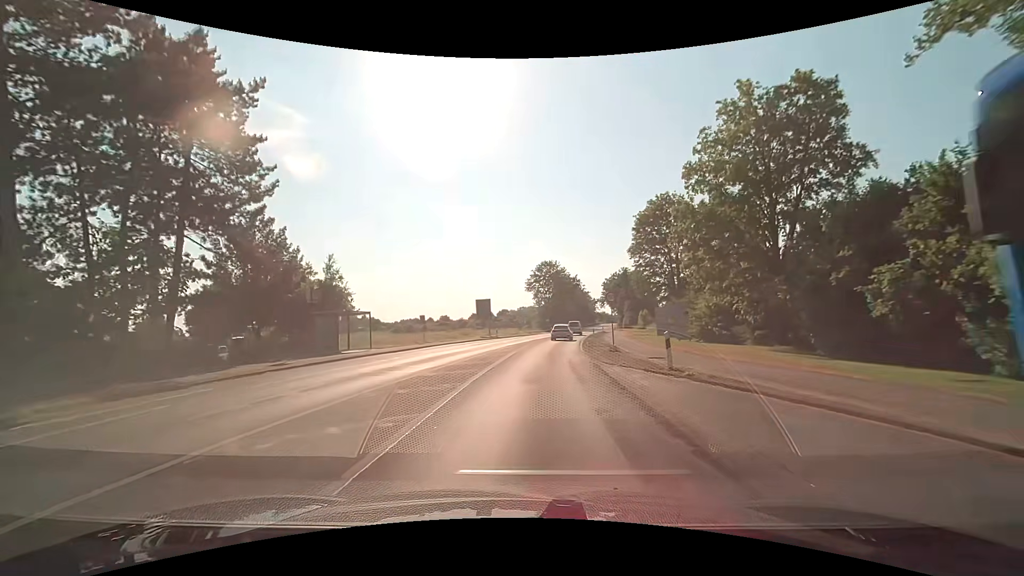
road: secondary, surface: asphalt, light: Day
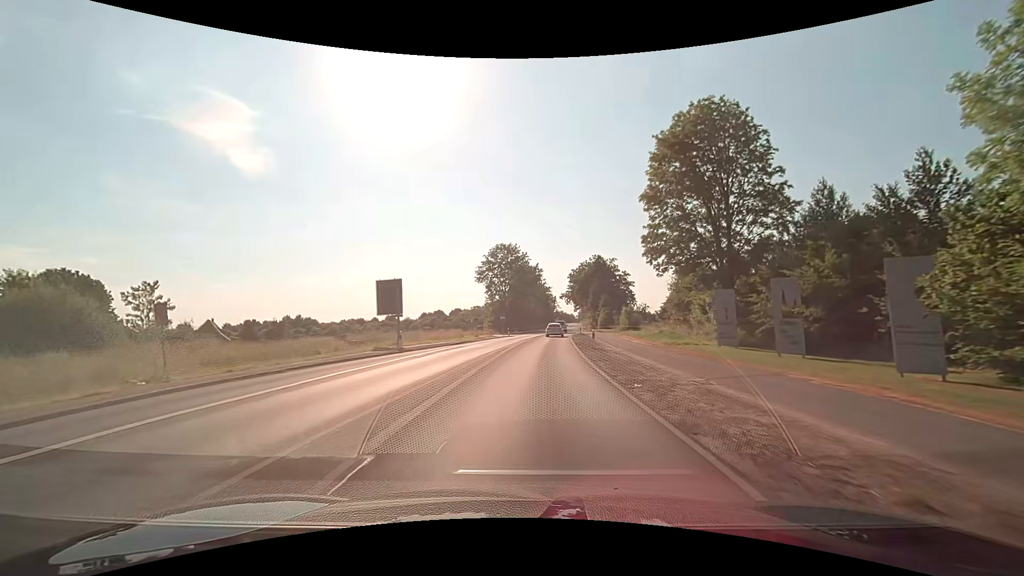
(+1.3, +28.1) m; +5°
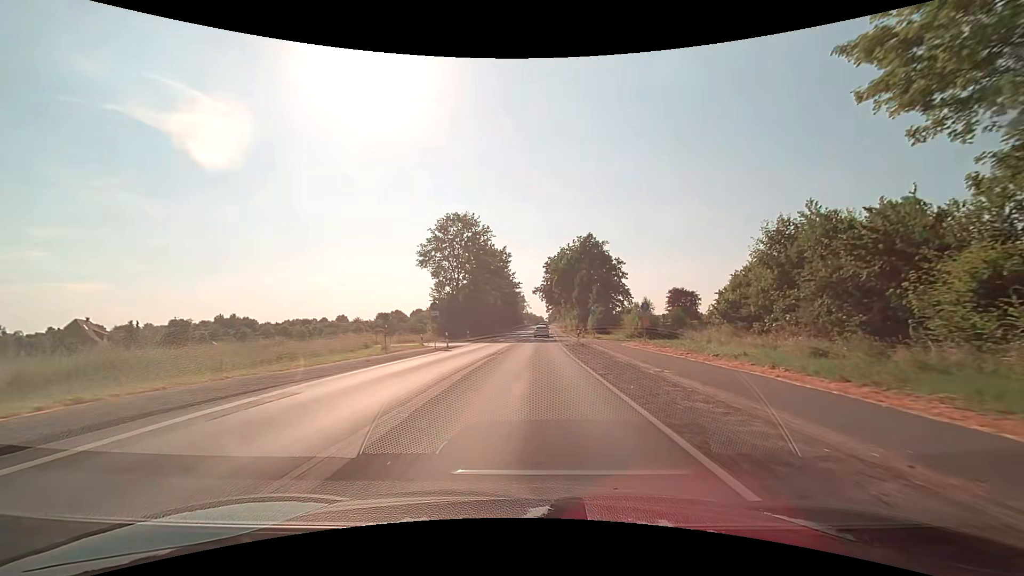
(+1.1, +29.8) m; +4°
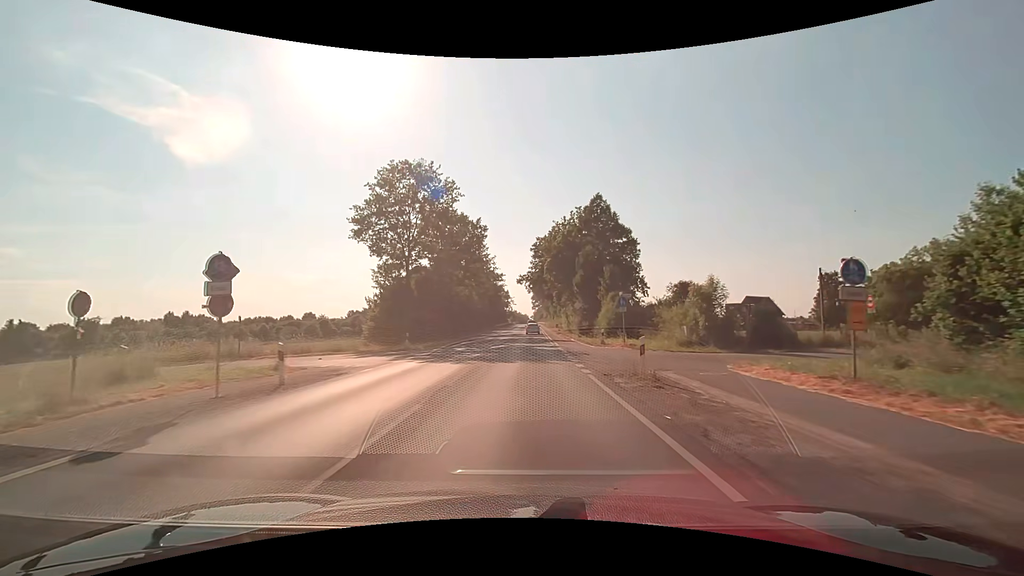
(+0.3, +22.8) m; +2°
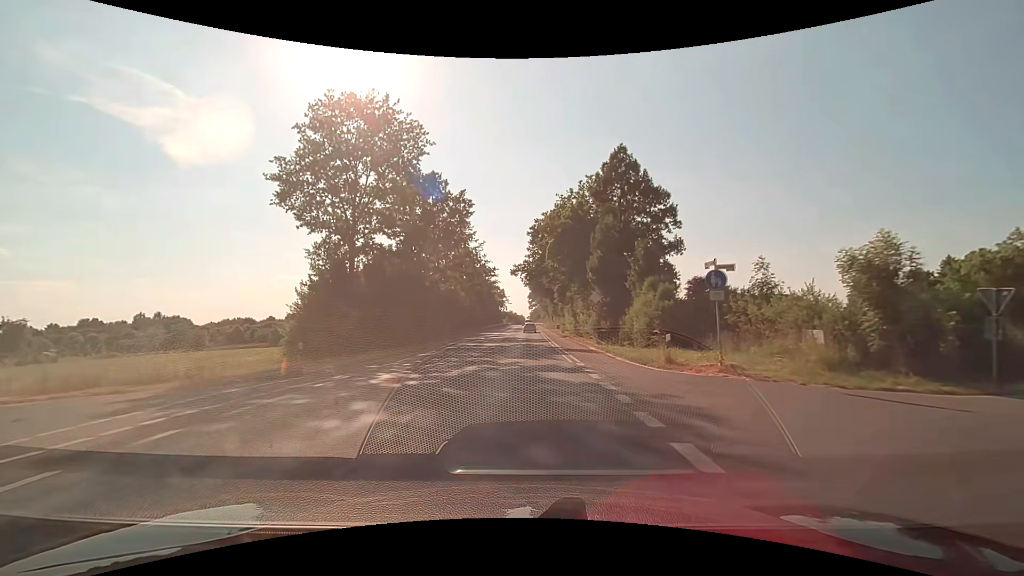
(0.0, +15.4) m; 0°
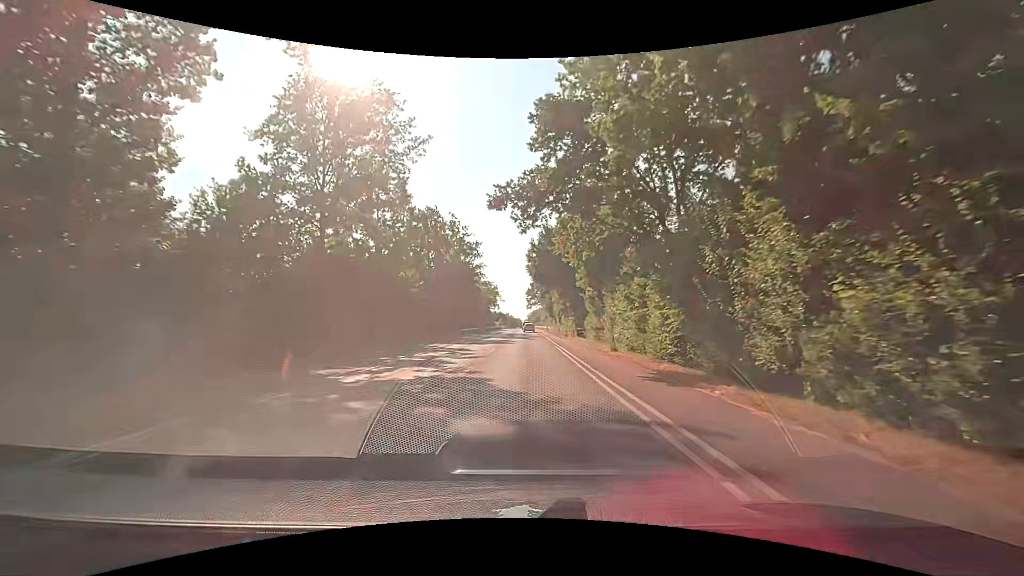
(+0.1, +39.2) m; 0°
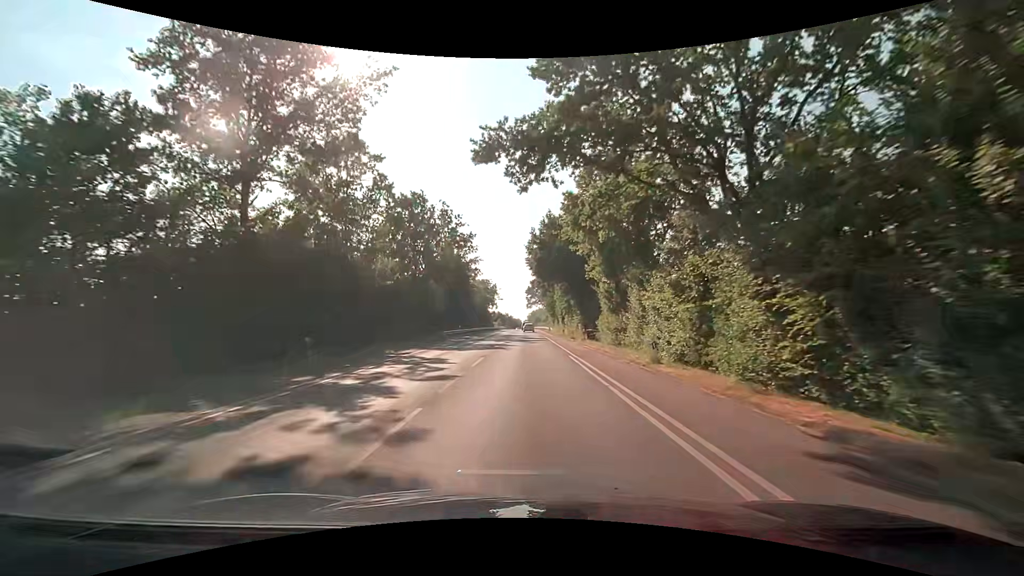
(0.0, +8.4) m; 0°
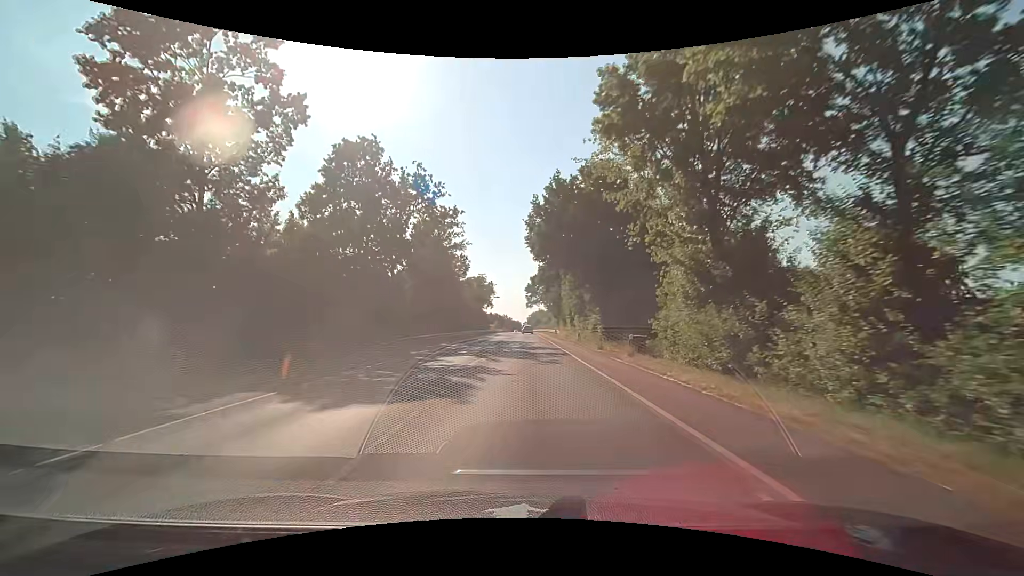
(-0.1, +17.8) m; 0°
(0, +10) (0, +20) (0, +30) (0, +40) (0, +50) (-1, +60) (-1, +70) (-1, +80) (-1, +90) (-1, +100) m
